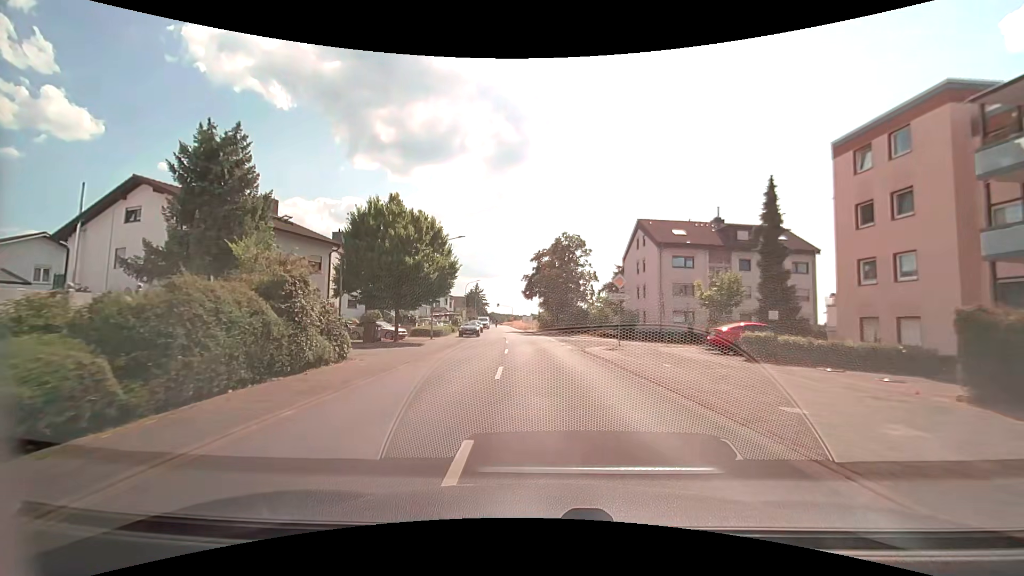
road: secondary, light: Day
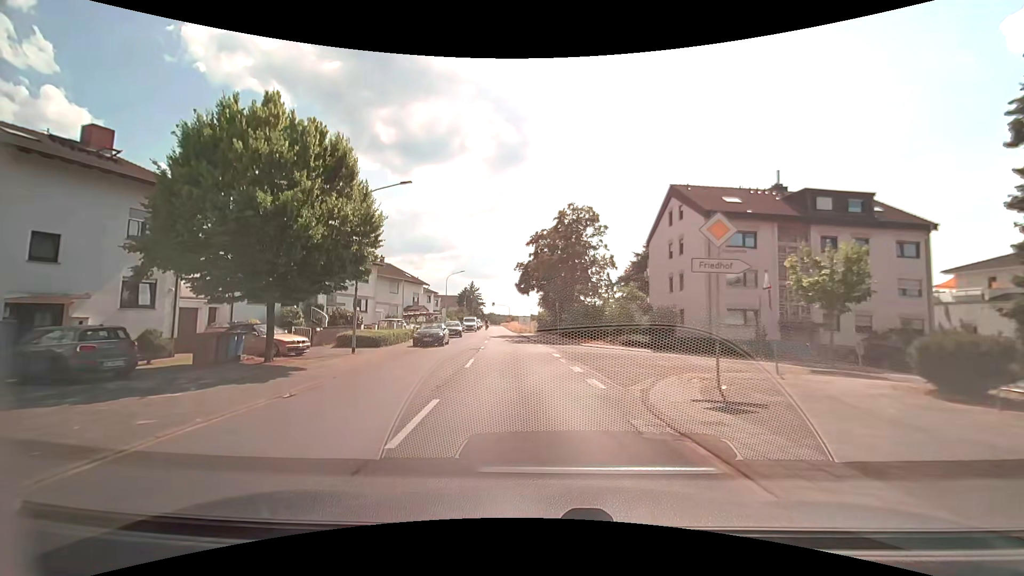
(+0.1, +15.1) m; 0°
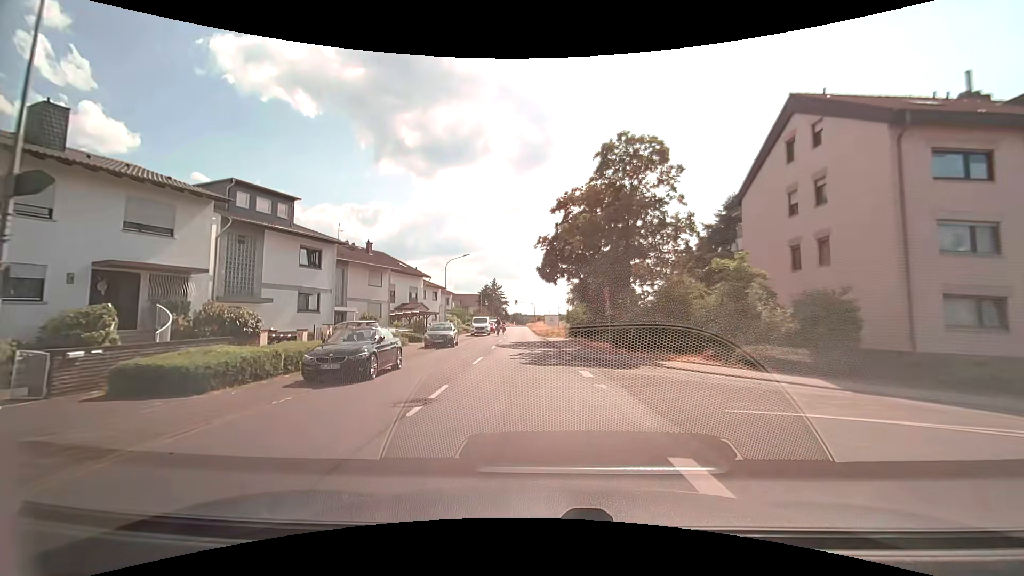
(-0.5, +16.2) m; -4°
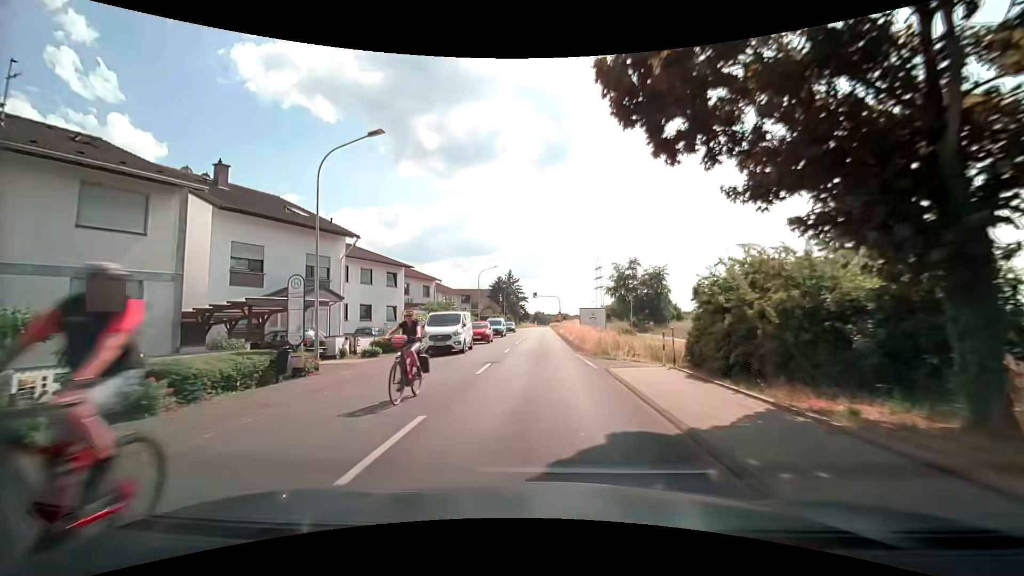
(-0.6, +30.5) m; -2°
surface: asphalt
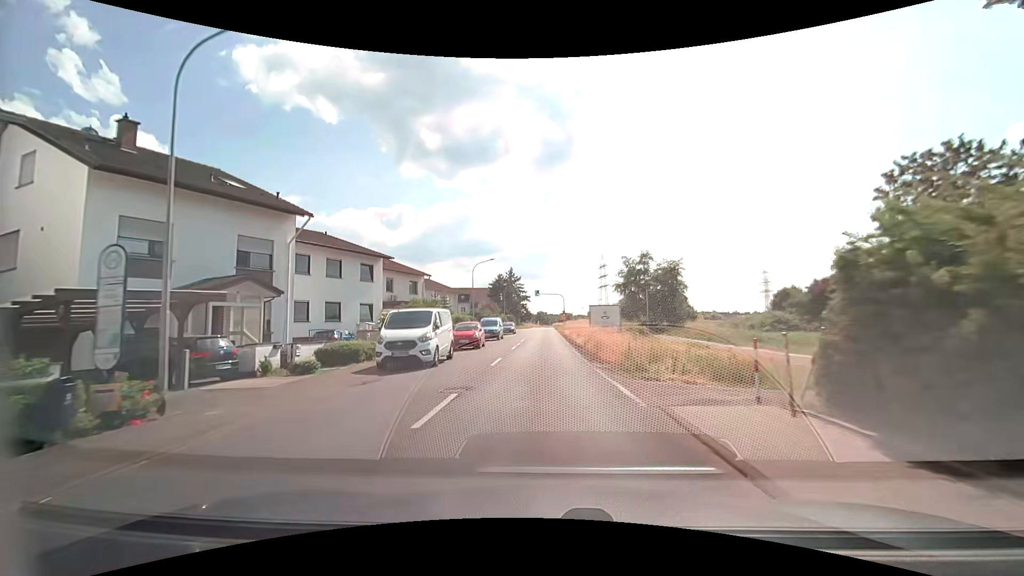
(-0.1, +6.7) m; -1°
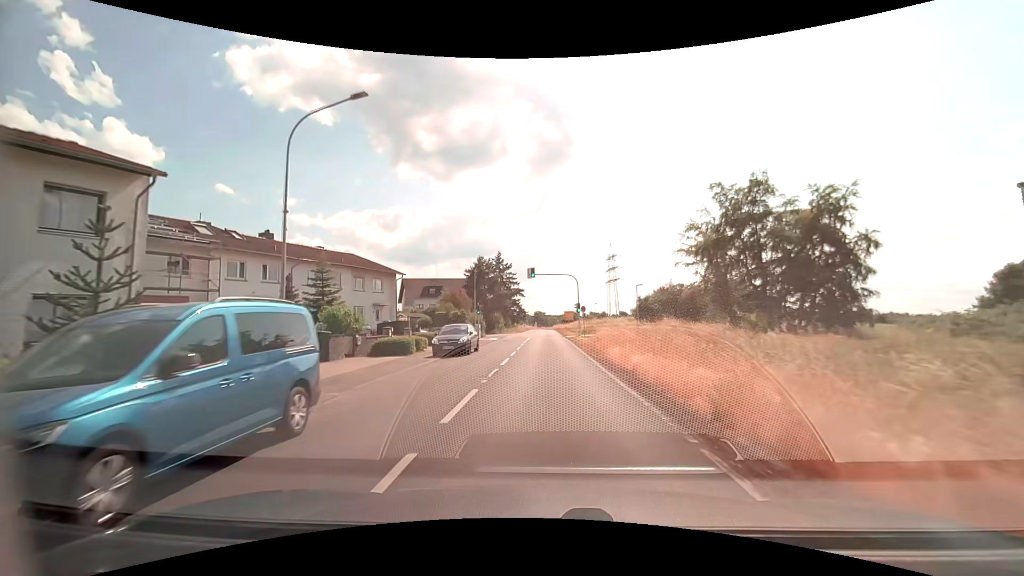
(0.0, +36.0) m; 0°
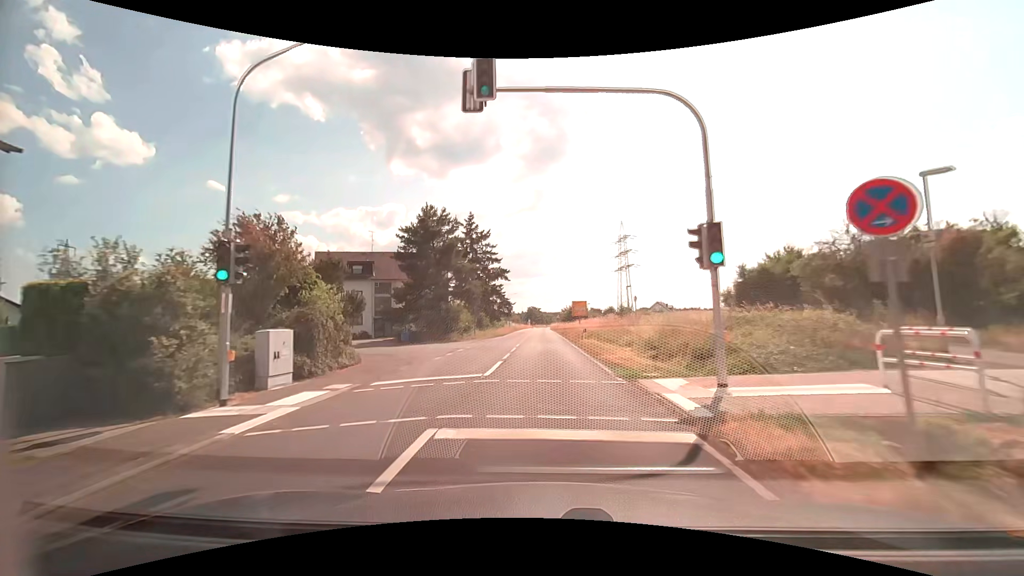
(0.0, +38.3) m; +1°
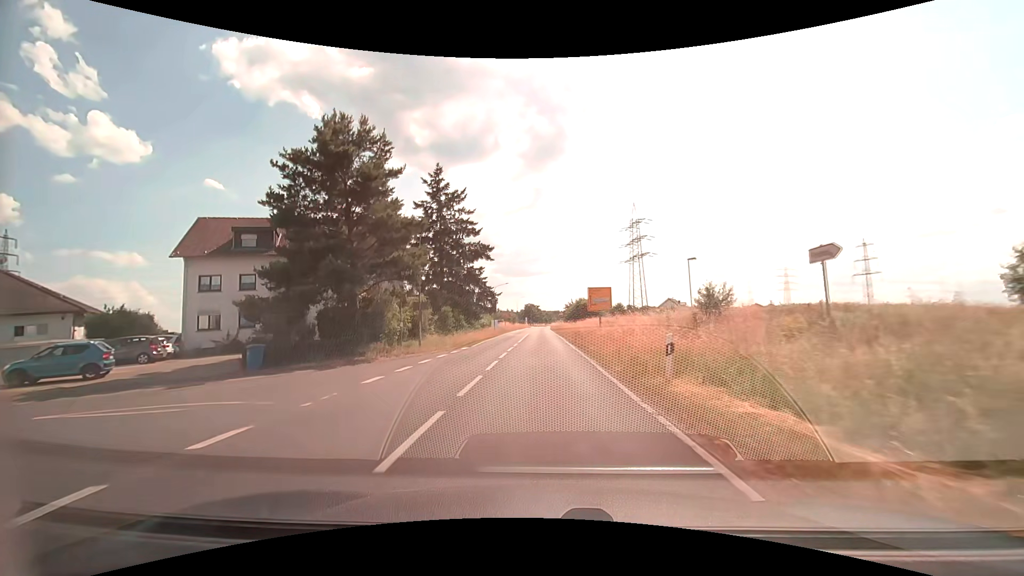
(0.0, +22.6) m; 0°
(0, +10) (0, +20) (0, +30) (0, +40) (0, +50) (0, +60) (0, +70) (0, +80) (0, +90) (0, +100) m
